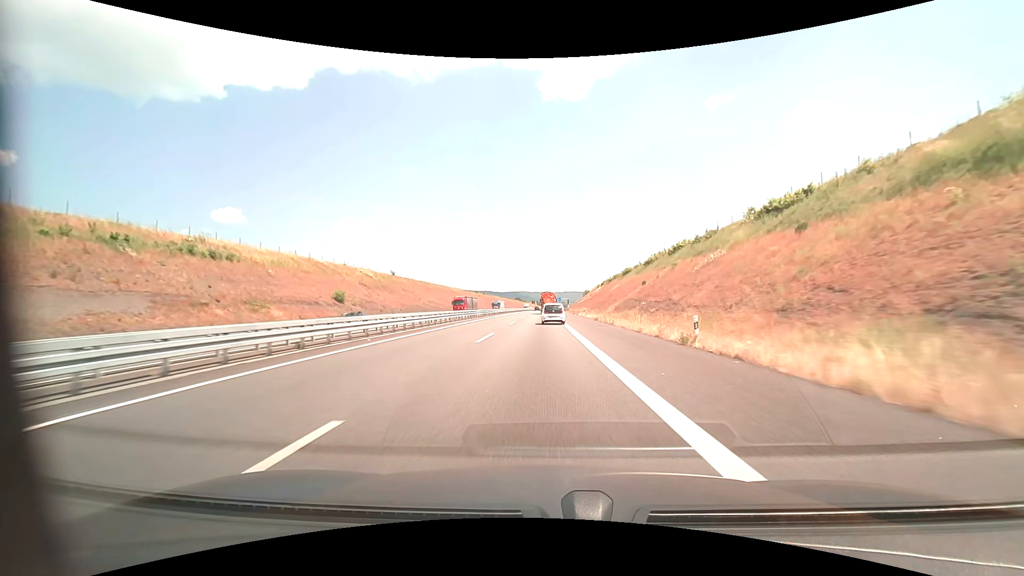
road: motorway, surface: asphalt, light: Day
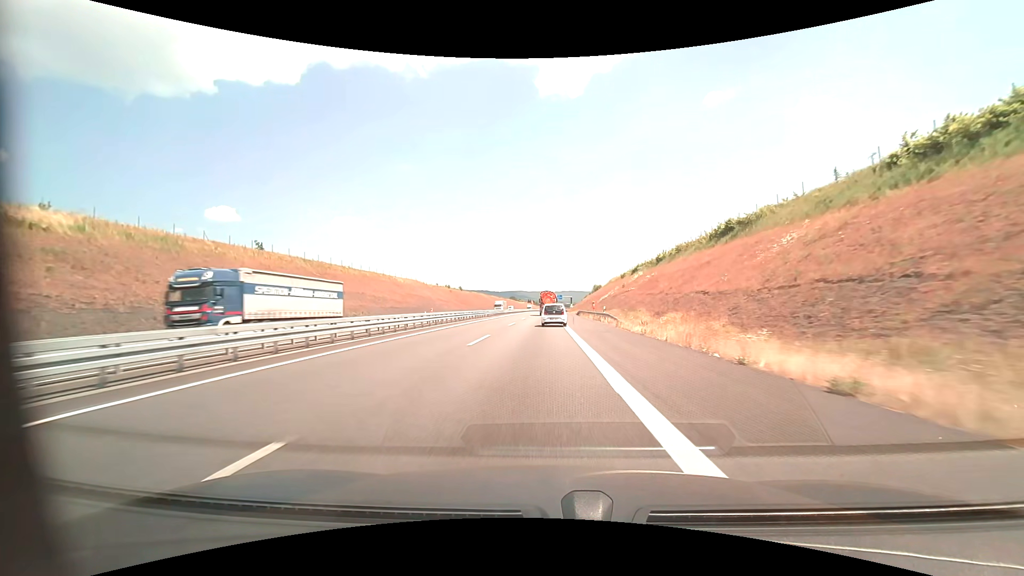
(+0.2, +73.1) m; 0°
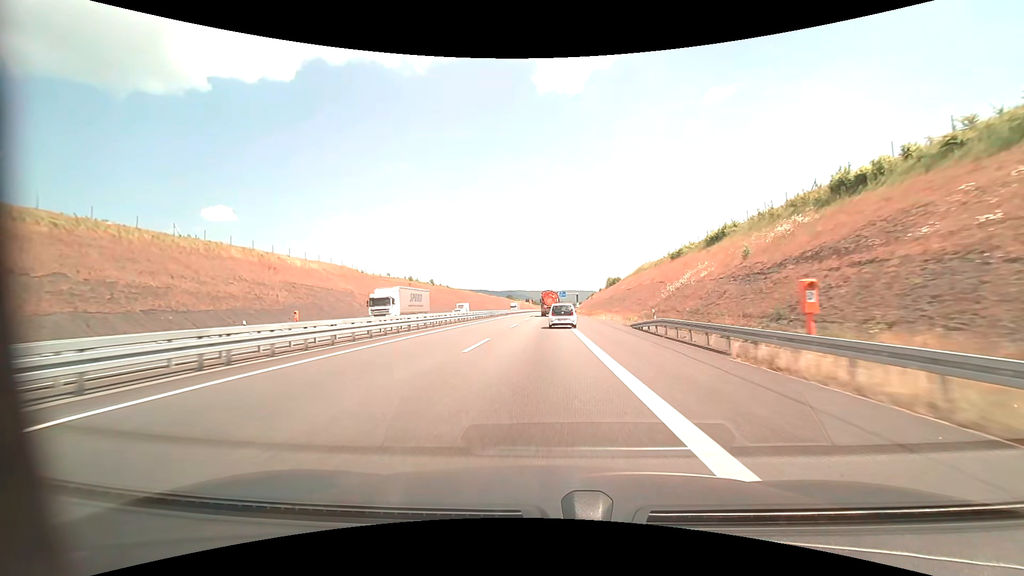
(+0.1, +56.8) m; 0°
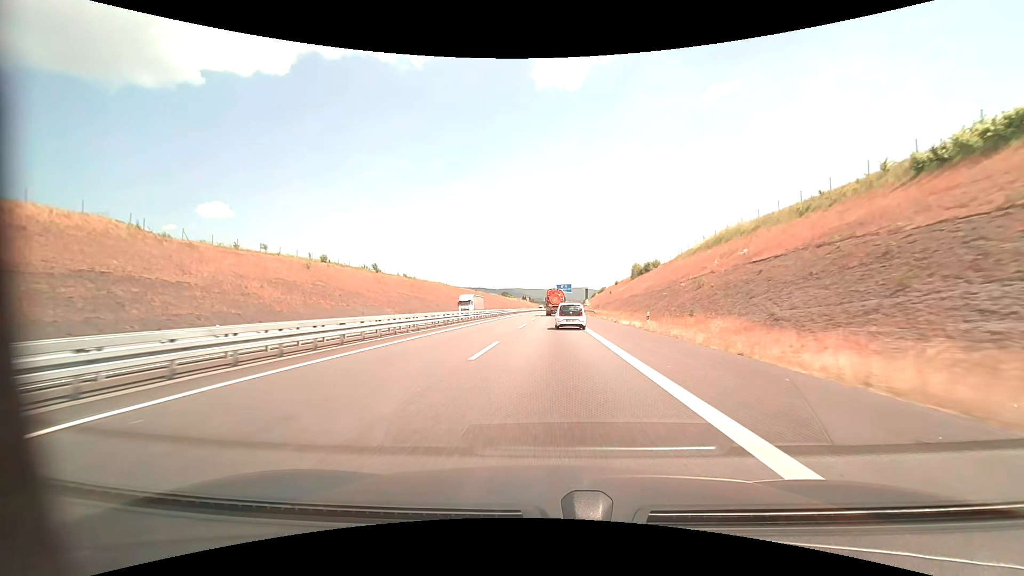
(-0.1, +56.8) m; 0°
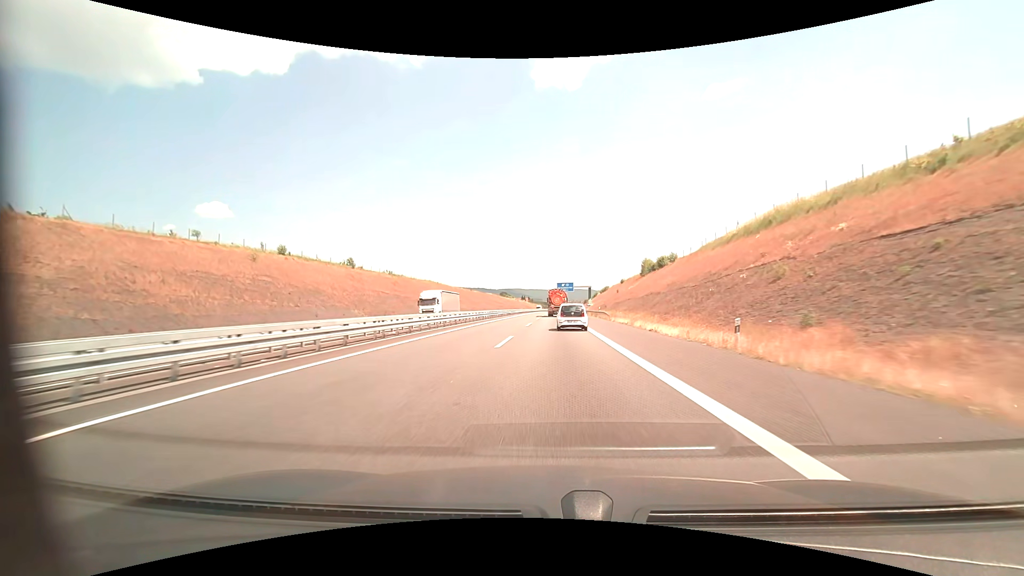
(0.0, +14.2) m; 0°
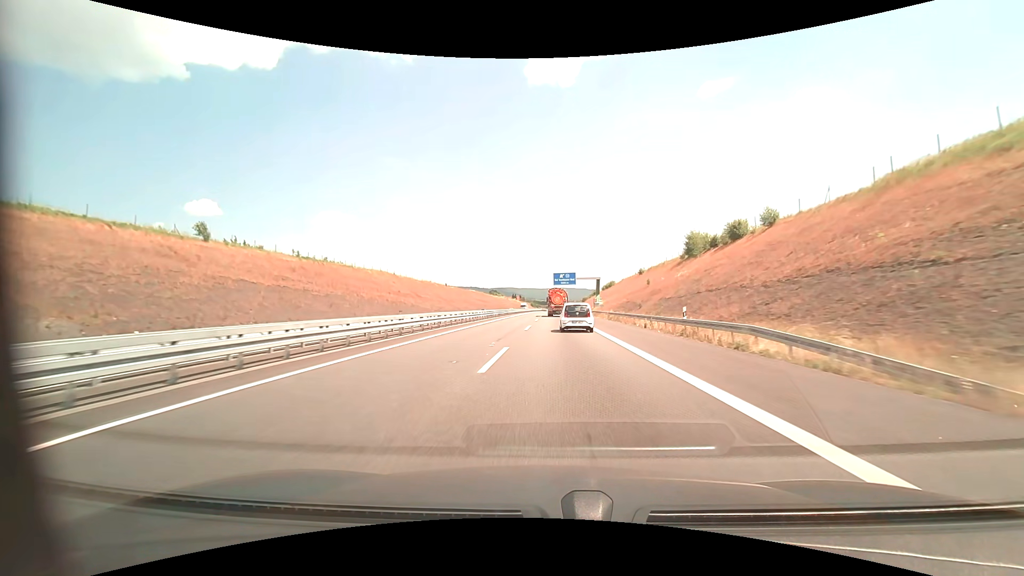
(+0.2, +42.5) m; +1°
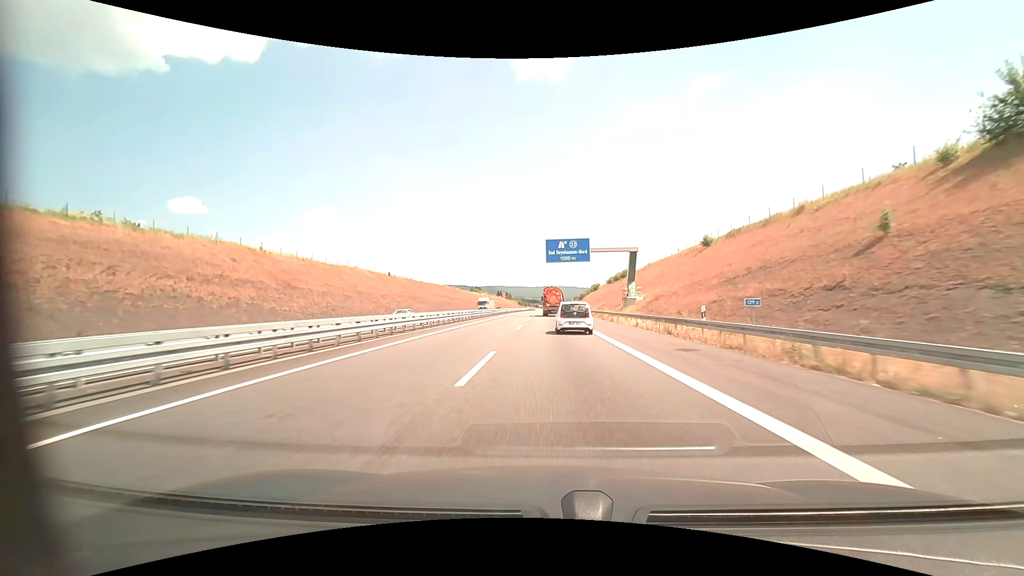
(+0.6, +56.0) m; +1°
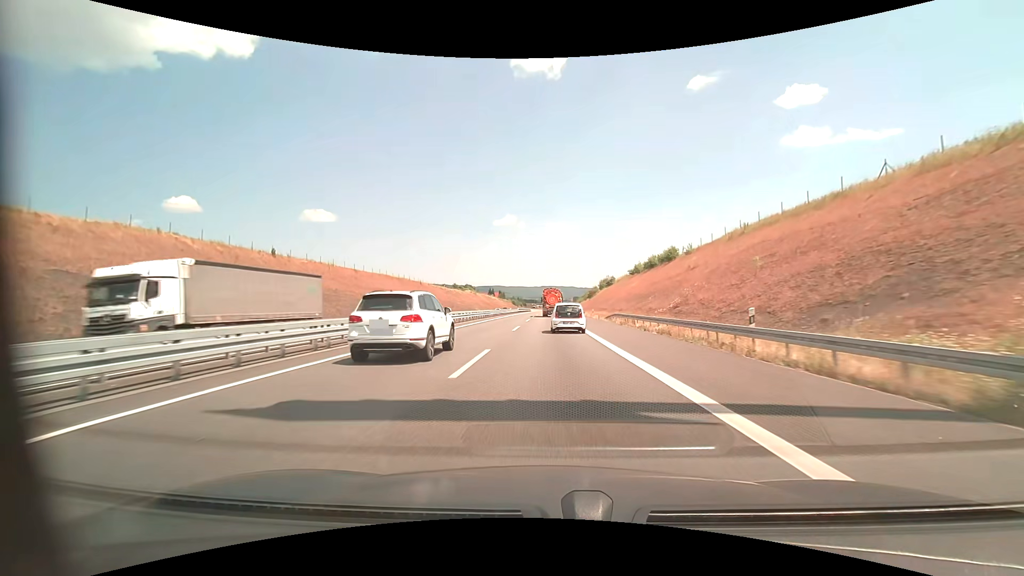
(0.0, +53.3) m; 0°
(0, +10) (0, +20) (0, +30) (0, +40) (0, +50) (+1, +60) (+1, +70) (+1, +80) (+1, +90) (+1, +100) m
